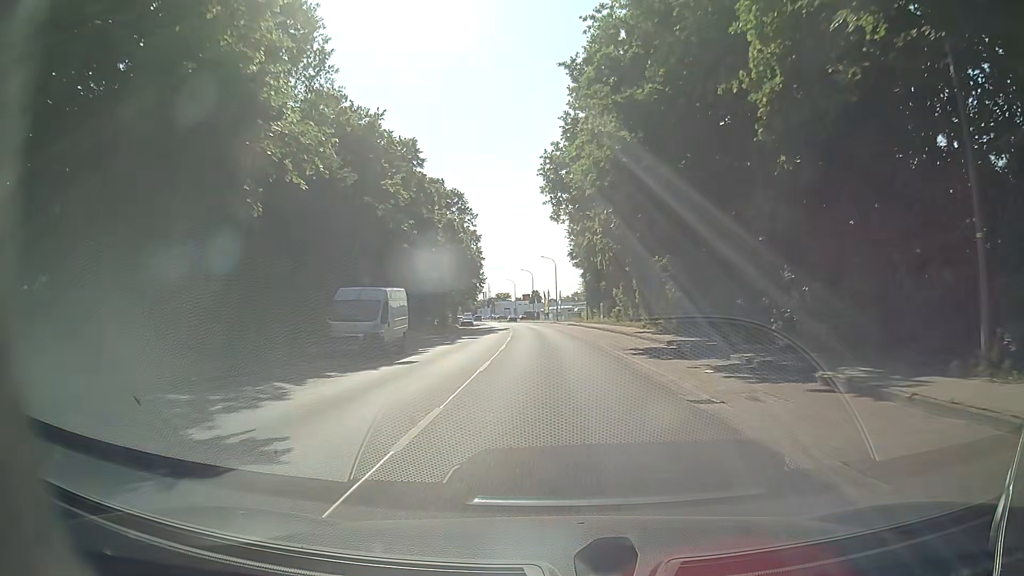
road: tertiary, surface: asphalt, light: Day
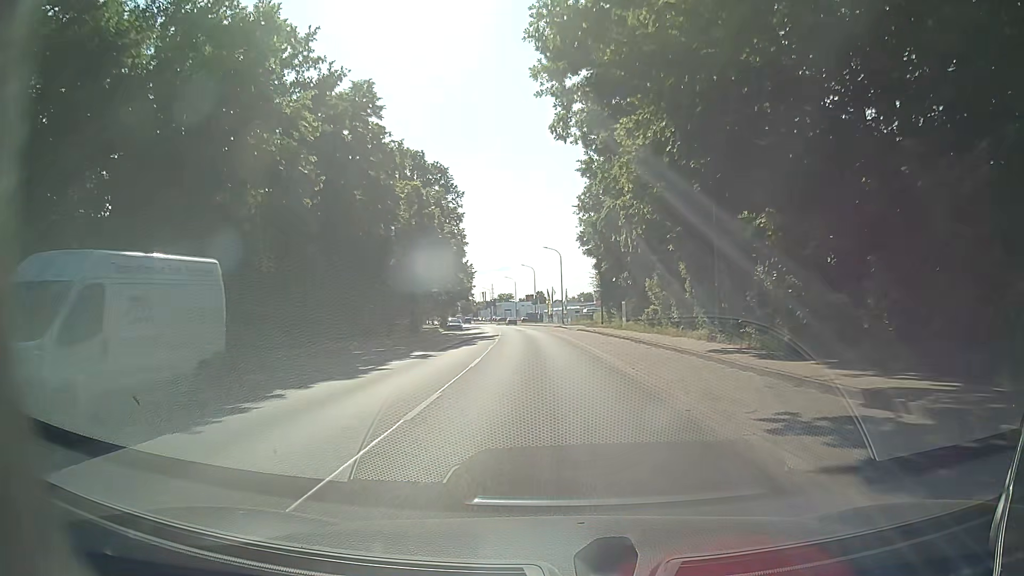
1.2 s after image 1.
(0.0, +16.1) m; -1°
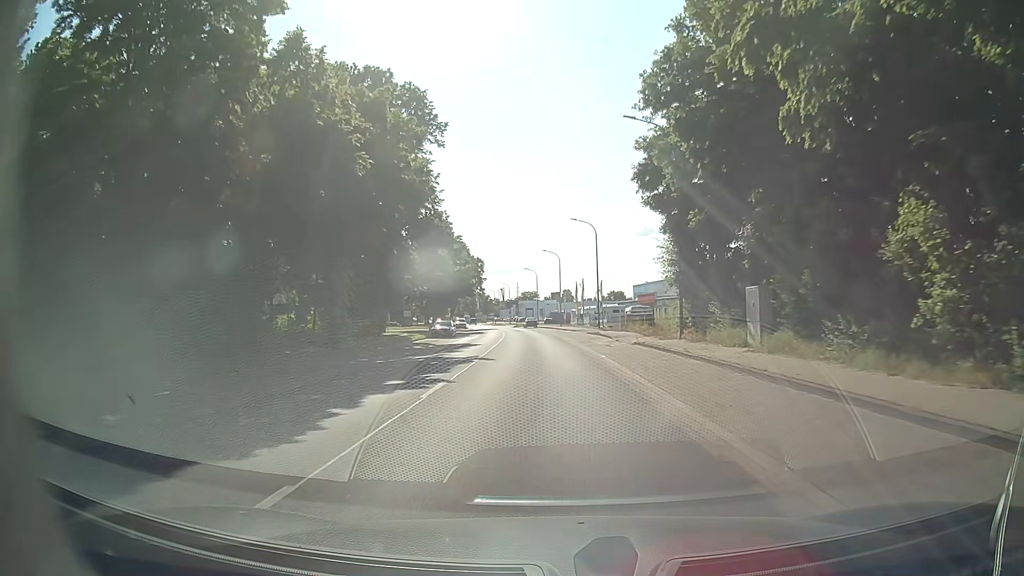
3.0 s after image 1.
(-0.4, +24.7) m; -2°
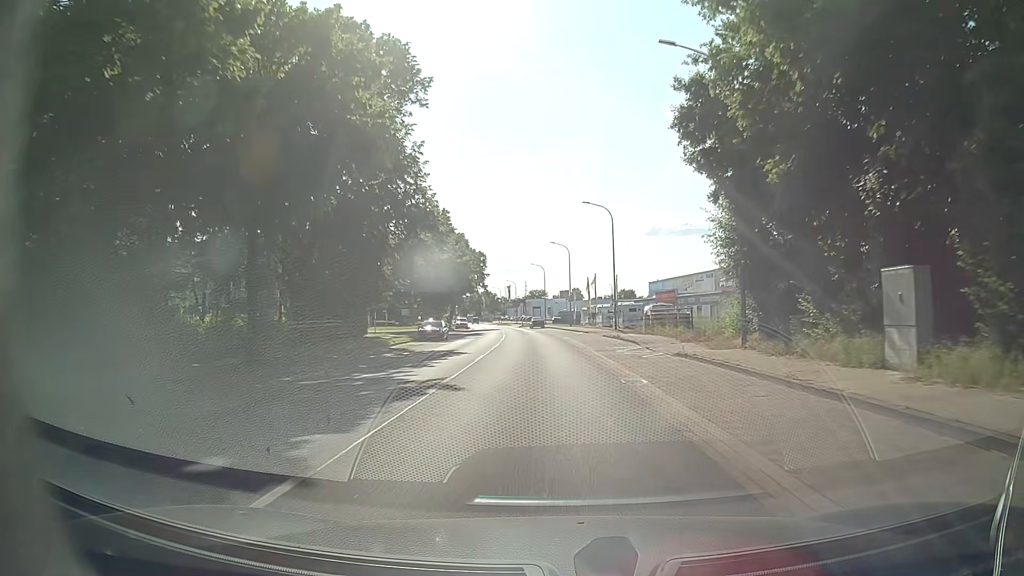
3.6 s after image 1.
(0.0, +8.5) m; 0°
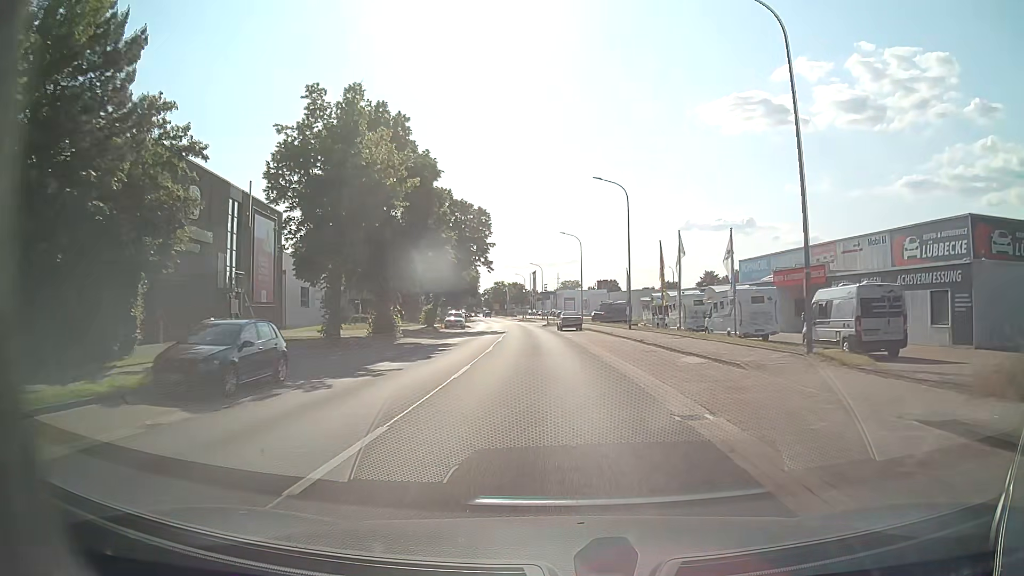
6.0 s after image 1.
(-1.0, +34.0) m; -3°
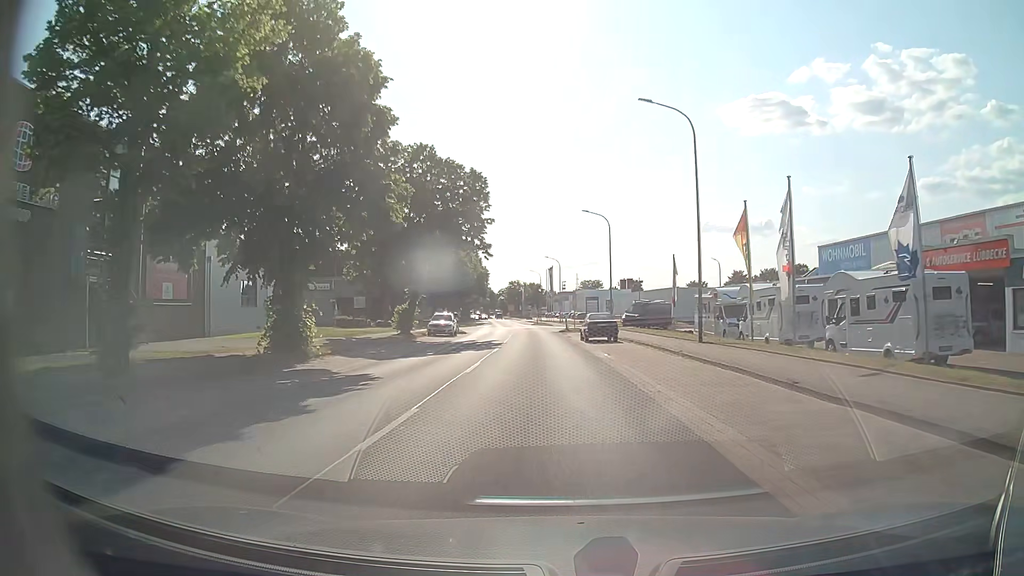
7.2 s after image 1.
(-0.2, +16.4) m; -1°
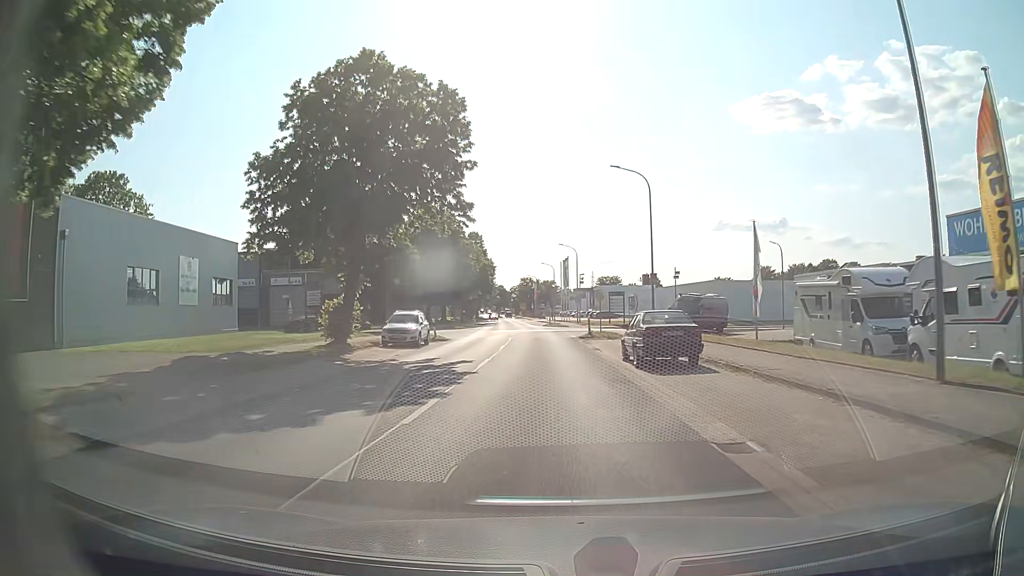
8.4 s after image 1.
(-0.2, +16.3) m; -1°
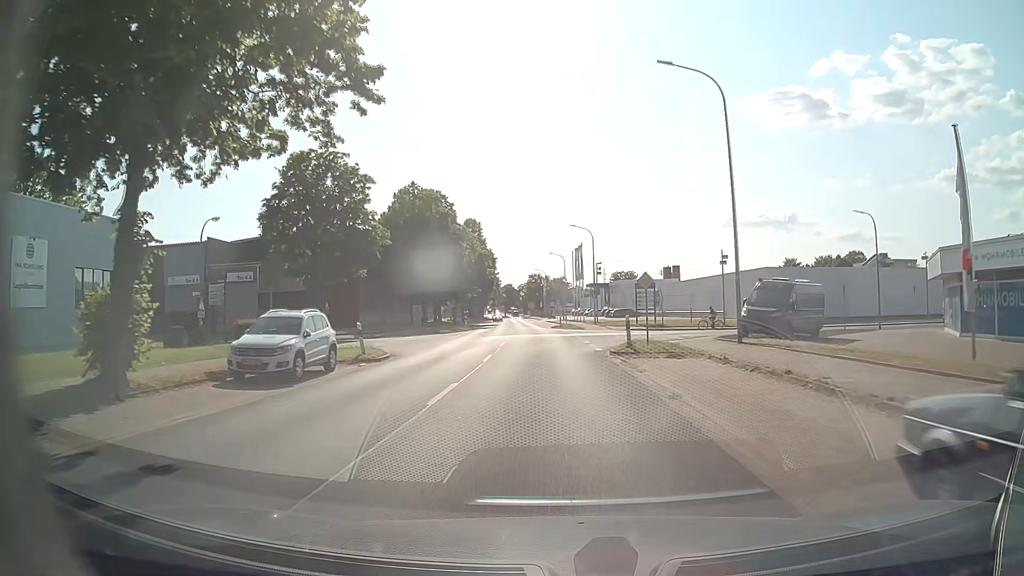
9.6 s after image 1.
(-0.2, +16.3) m; -1°
(0, +10) (0, +20) (0, +30) (-1, +40) (-1, +50) (-2, +60) (-3, +70) (-3, +80) (-4, +90) (-5, +100) m
